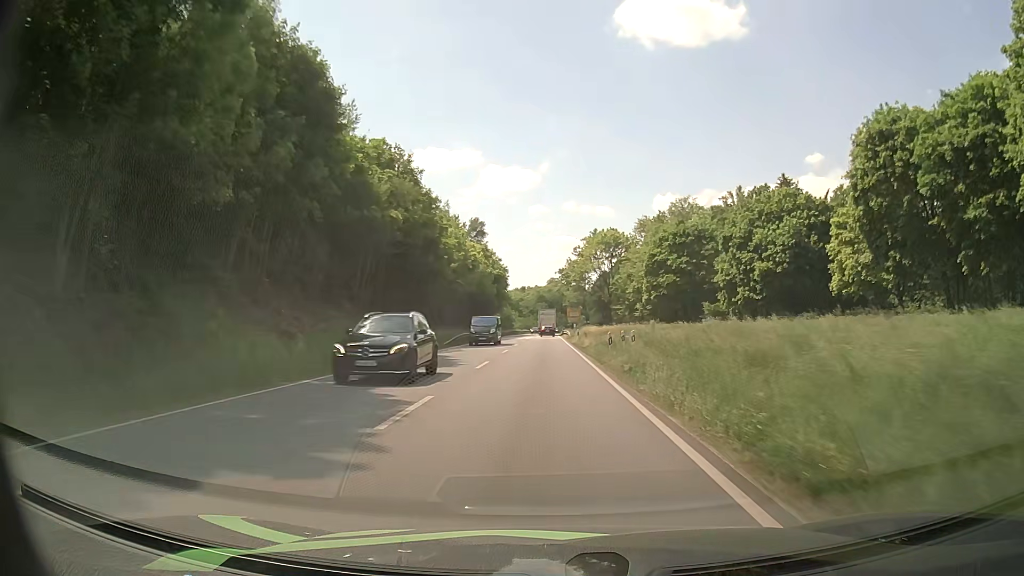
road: primary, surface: asphalt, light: Day
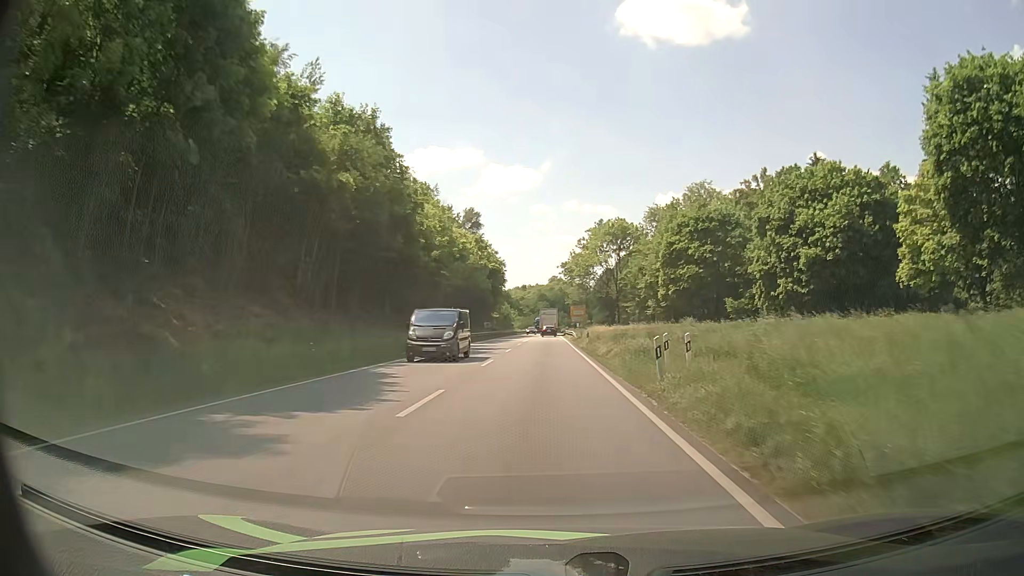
(0.0, +11.0) m; 0°
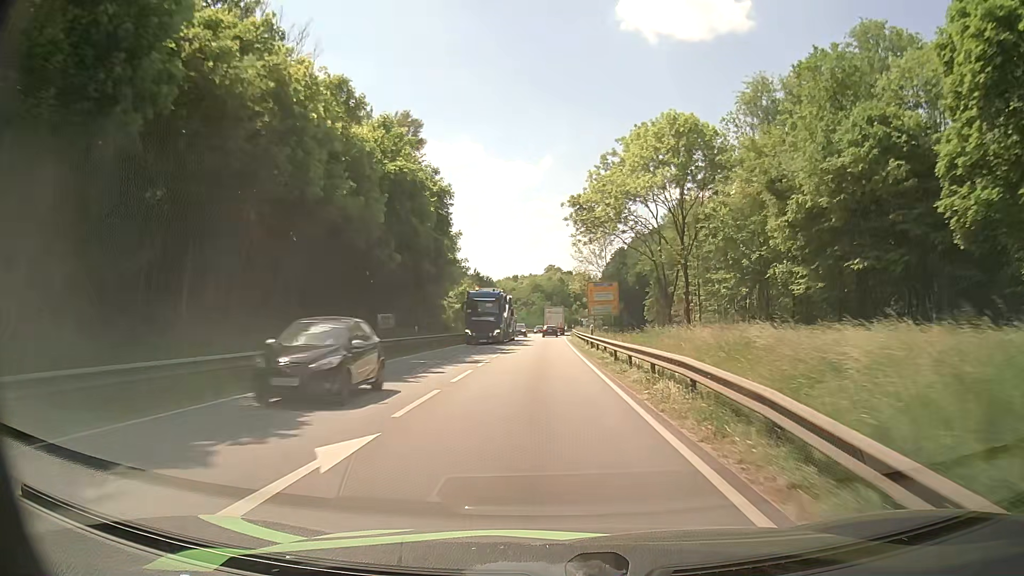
(+0.1, +55.1) m; 0°
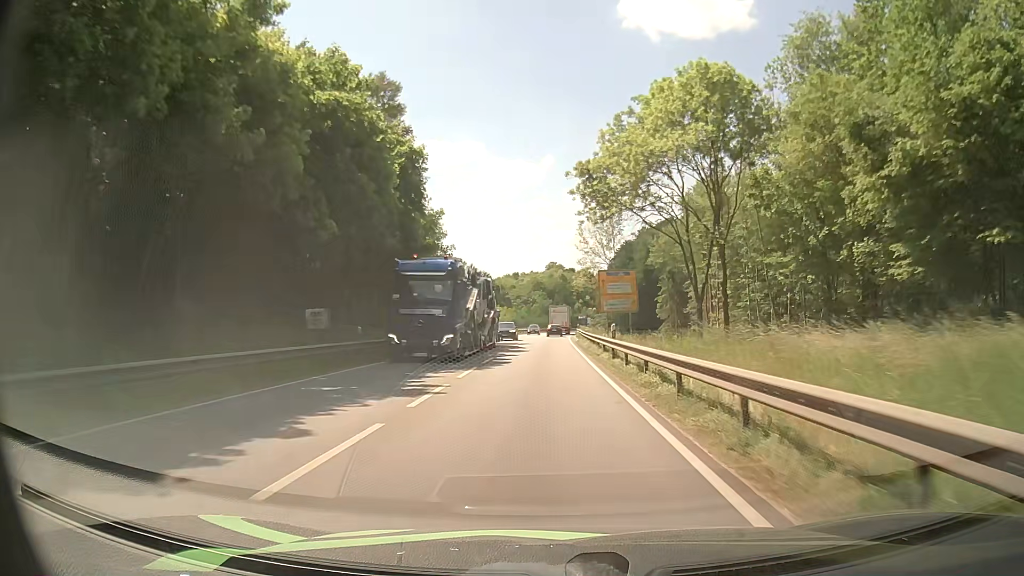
(0.0, +11.0) m; 0°
(0, +10) (0, +20) (0, +30) (0, +40) (0, +50) (0, +60) (0, +70) (0, +80) (+1, +90) (+2, +100) m
